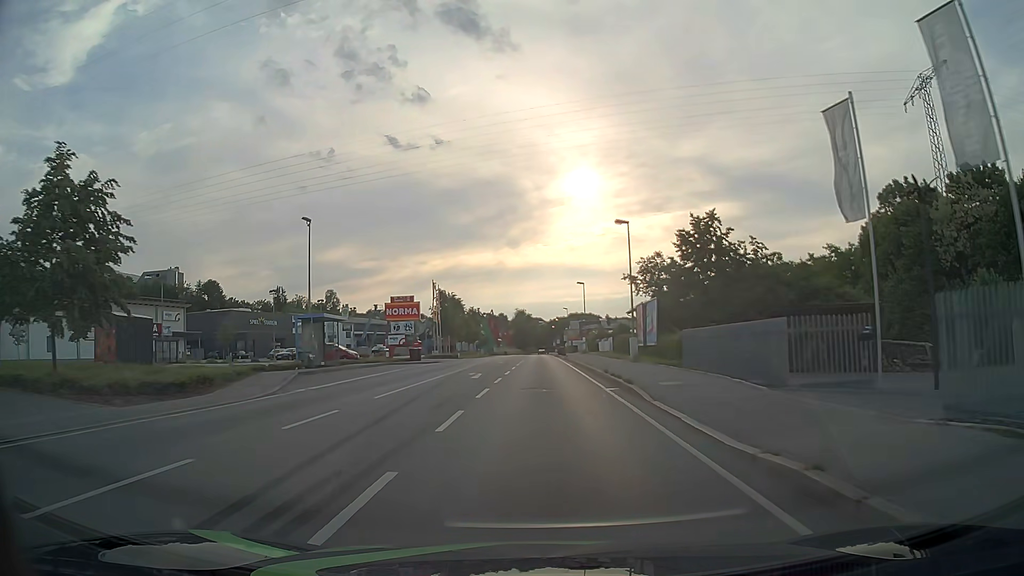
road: primary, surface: asphalt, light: Day
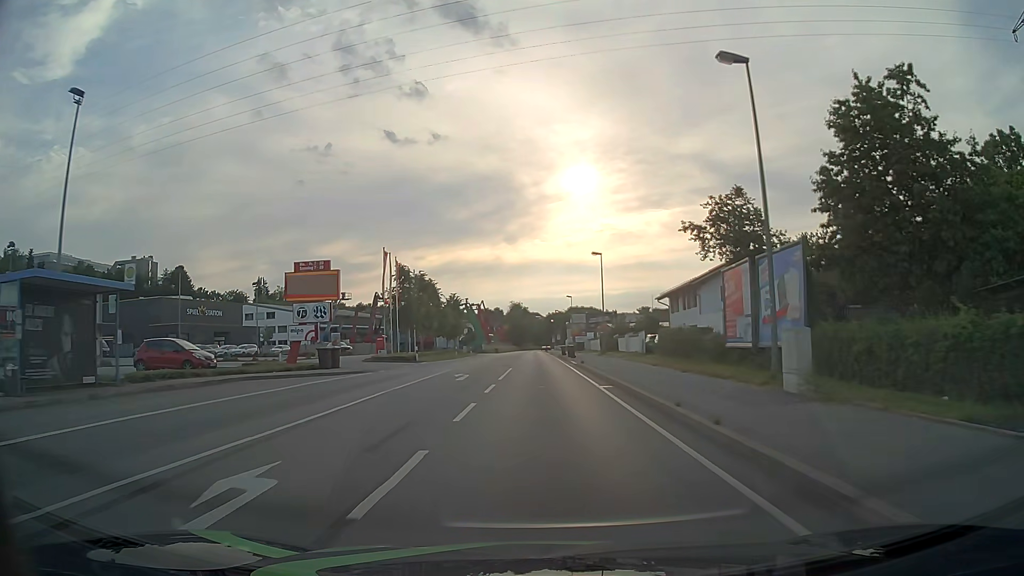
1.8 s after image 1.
(+0.1, +22.8) m; 0°
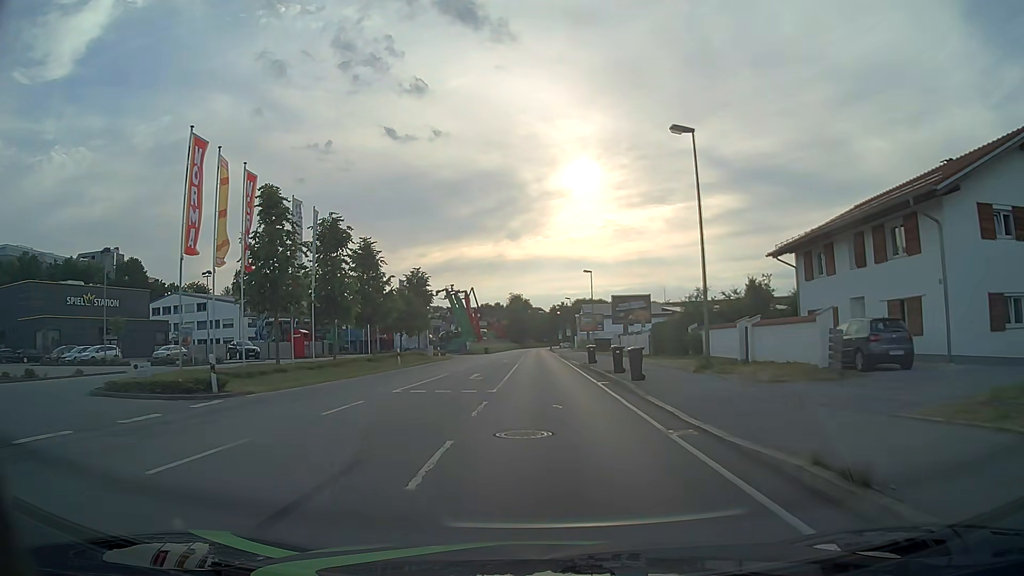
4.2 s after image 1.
(-0.1, +30.6) m; 0°
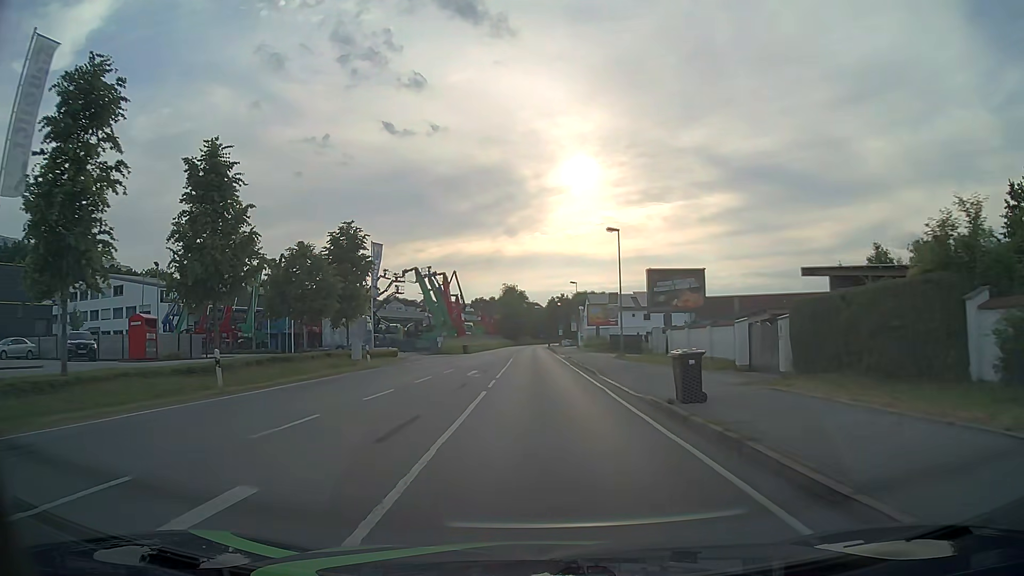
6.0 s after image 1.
(0.0, +23.1) m; 0°
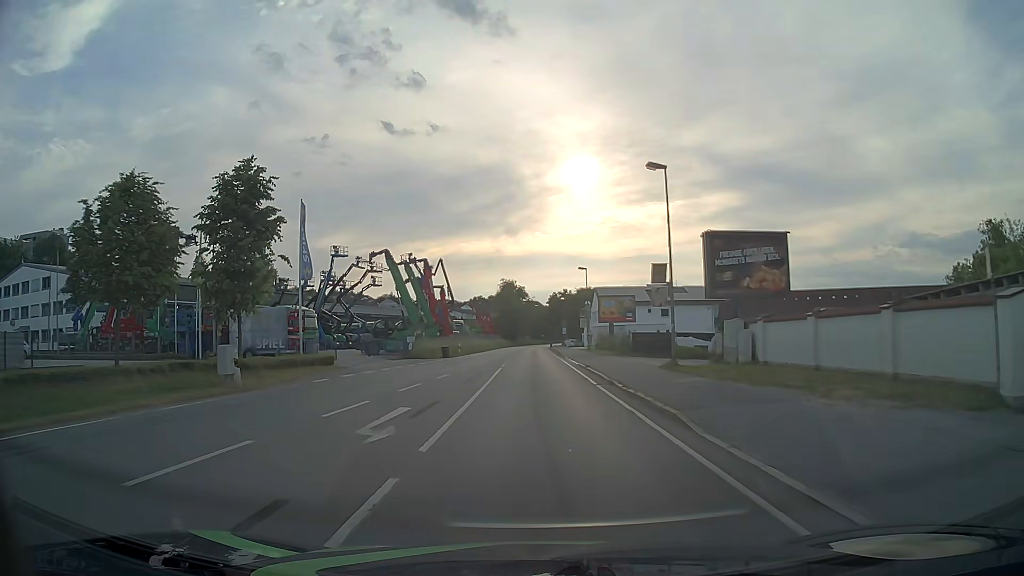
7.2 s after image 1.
(0.0, +15.4) m; 0°
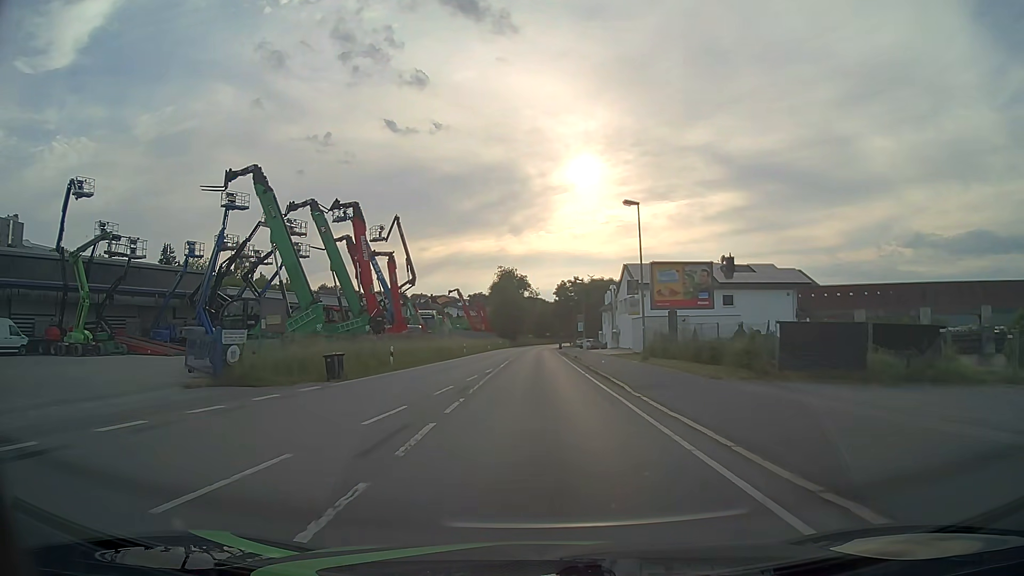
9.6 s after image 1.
(-0.1, +30.6) m; 0°
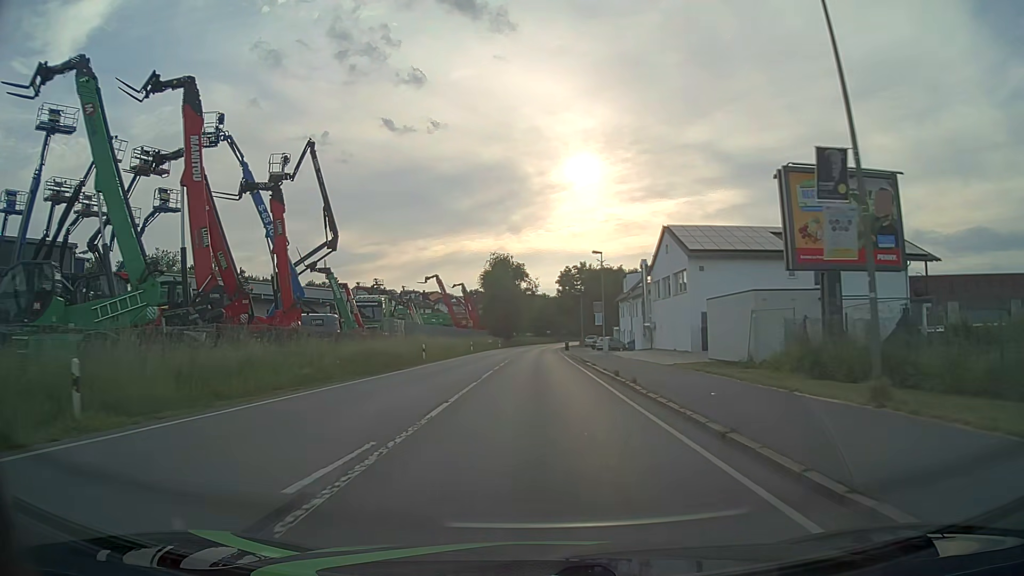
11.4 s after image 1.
(+0.1, +23.0) m; 0°
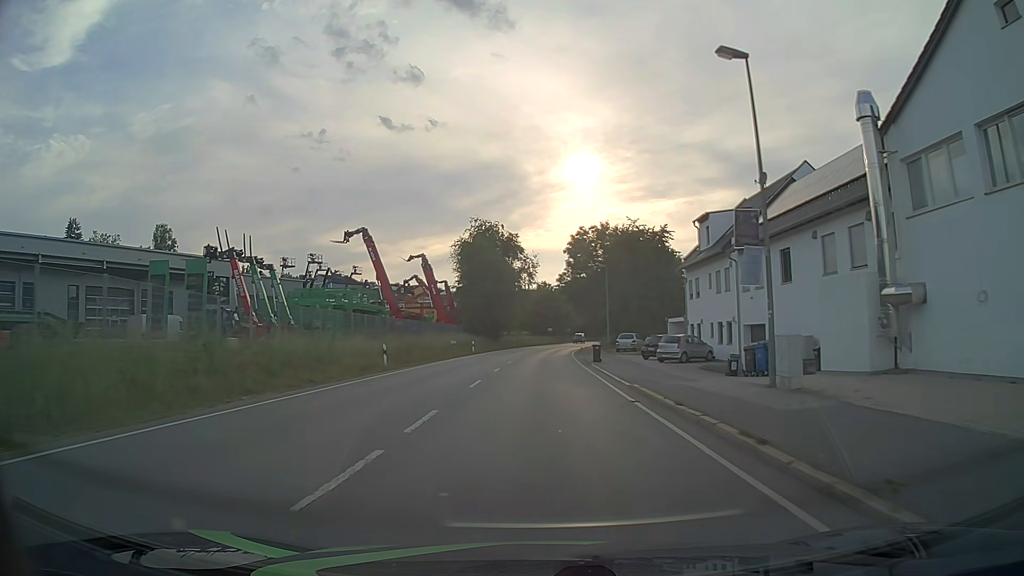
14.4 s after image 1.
(+0.1, +38.3) m; 0°
(0, +10) (0, +20) (0, +30) (0, +40) (+1, +50) (+1, +60) (+2, +70) (+3, +80) (+4, +90) (+5, +100) m
